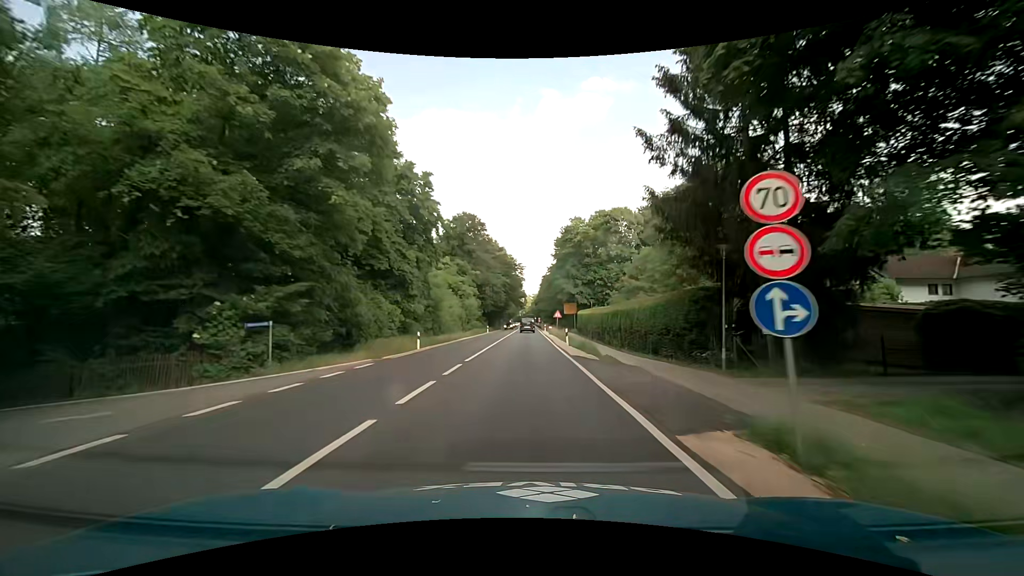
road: primary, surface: asphalt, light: Day
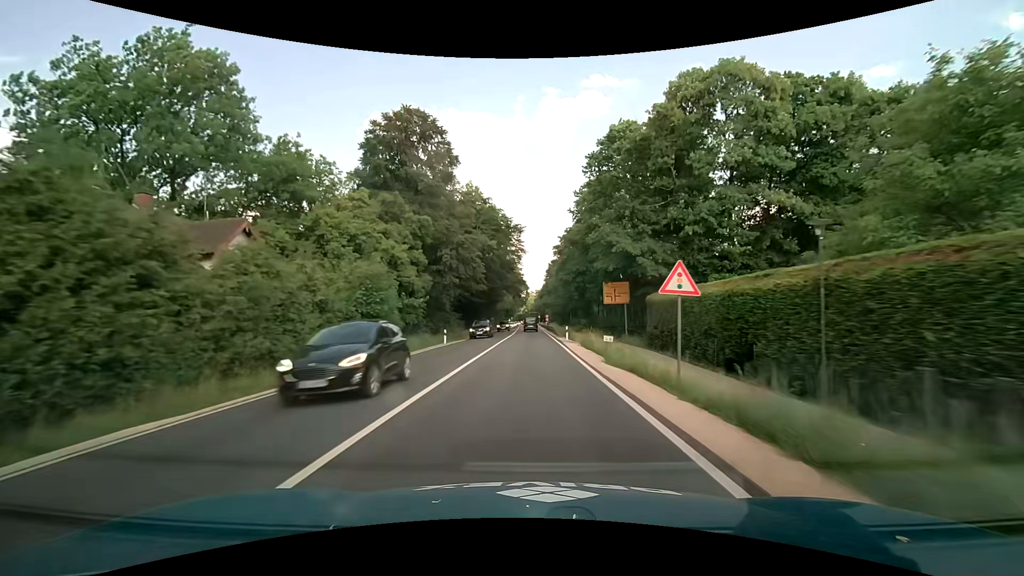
(-0.1, +43.2) m; 0°
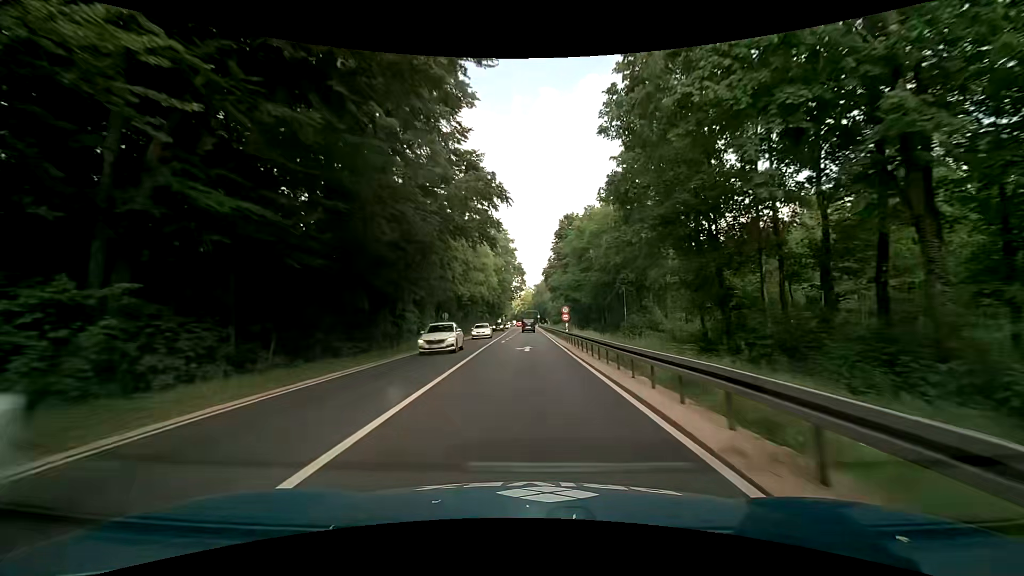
(-0.1, +54.0) m; 0°
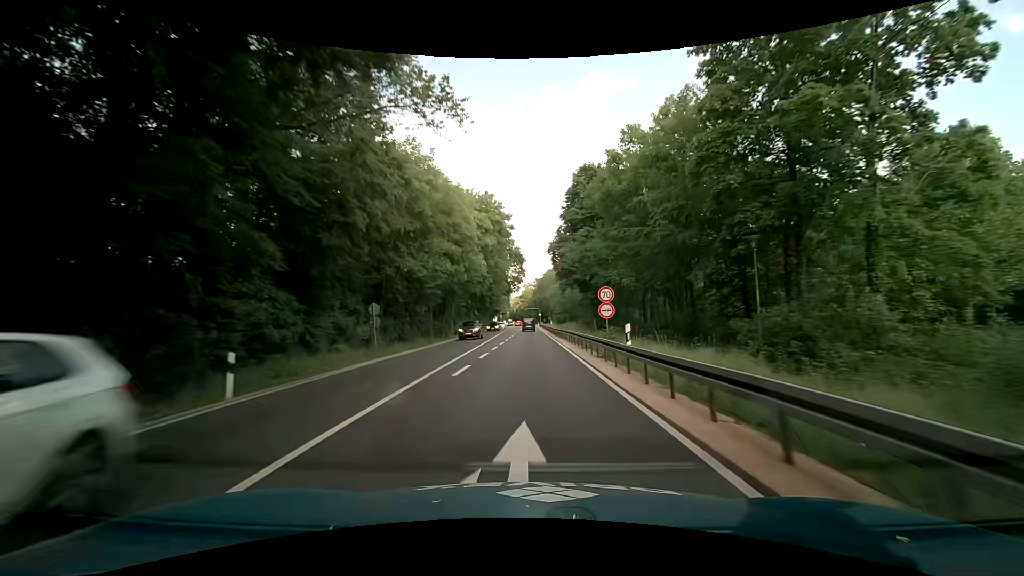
(+0.2, +21.6) m; 0°
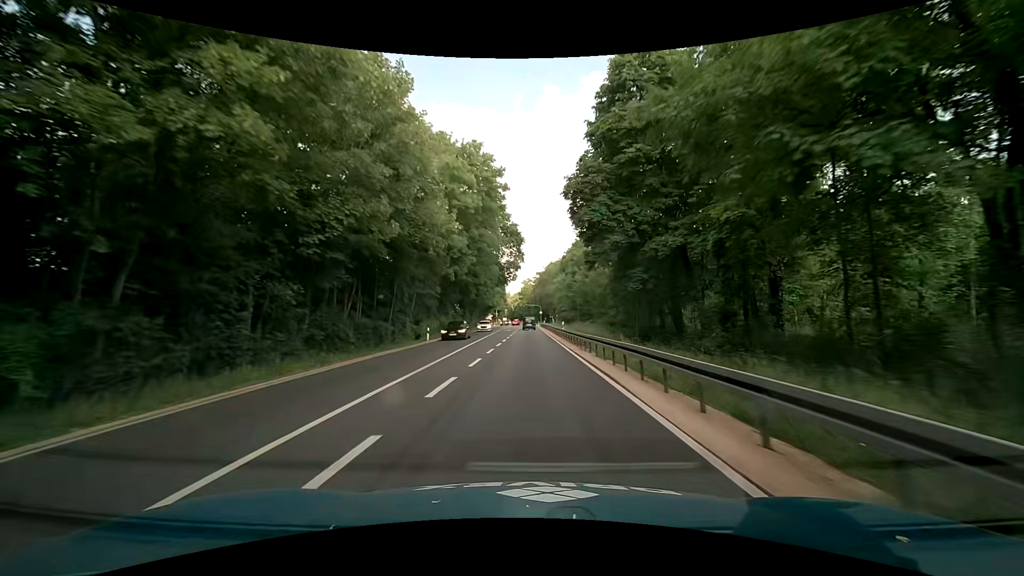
(+0.1, +21.6) m; +1°
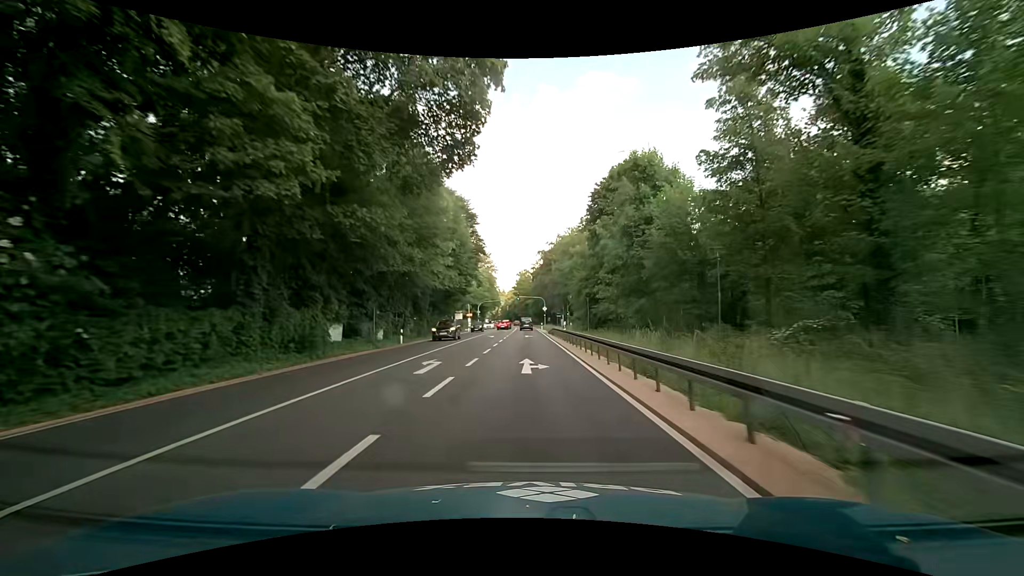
(-0.2, +54.0) m; 0°
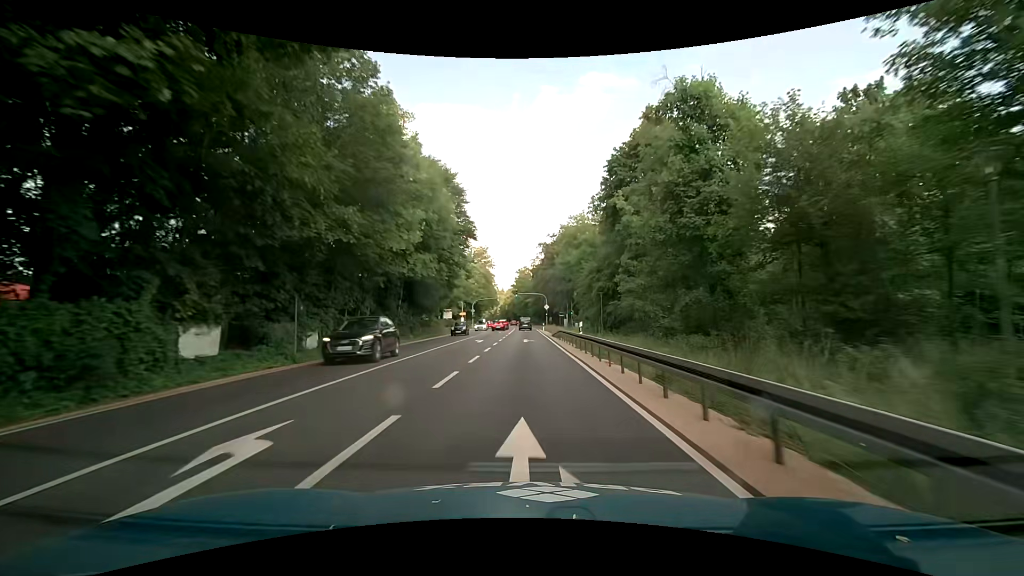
(0.0, +10.8) m; 0°
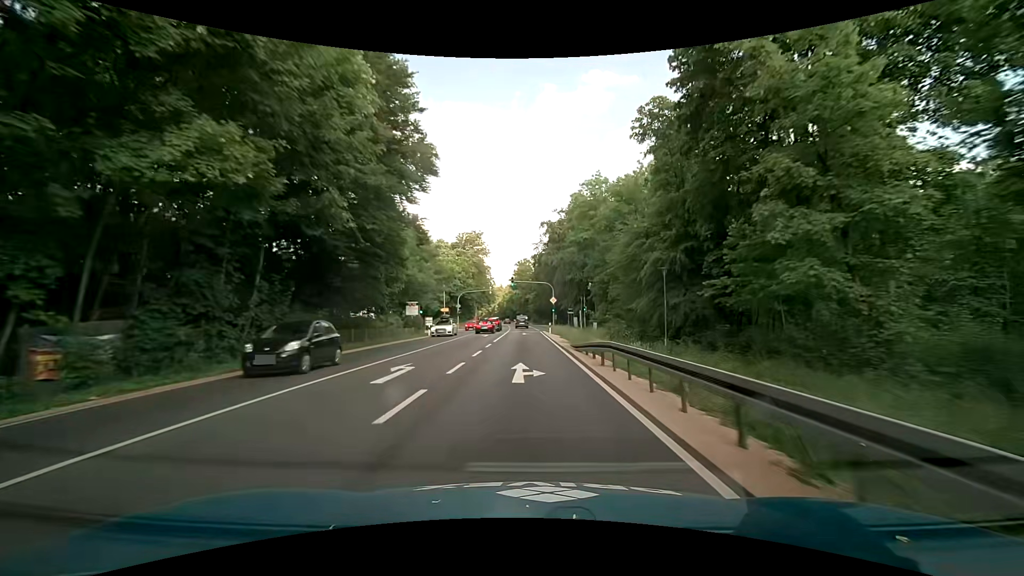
(0.0, +21.5) m; 0°
(0, +10) (0, +20) (0, +30) (0, +40) (0, +50) (-1, +60) (-1, +70) (-1, +80) (-2, +90) (-2, +100) m
